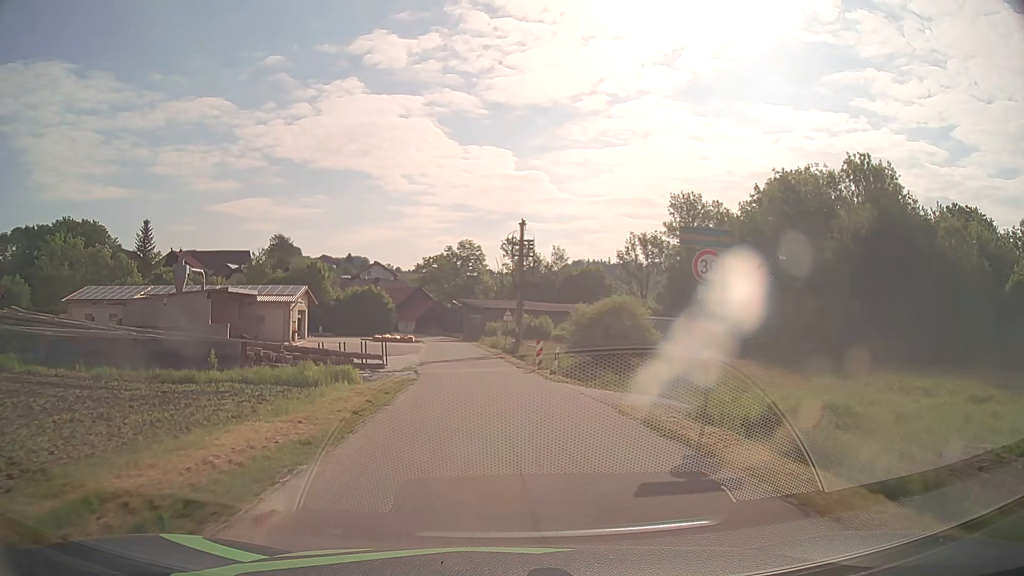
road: unclassified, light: Day
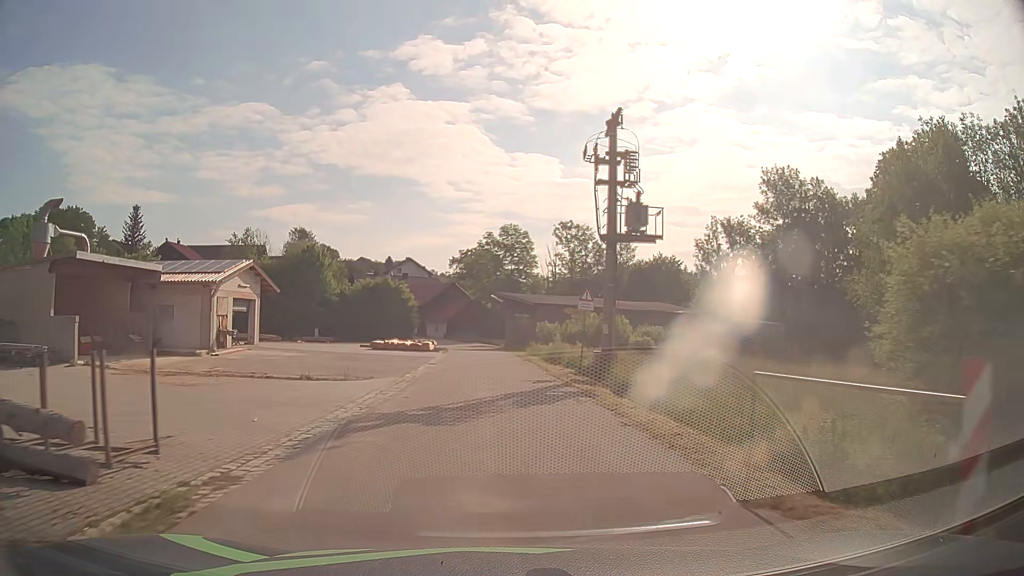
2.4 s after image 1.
(-1.0, +24.3) m; -4°
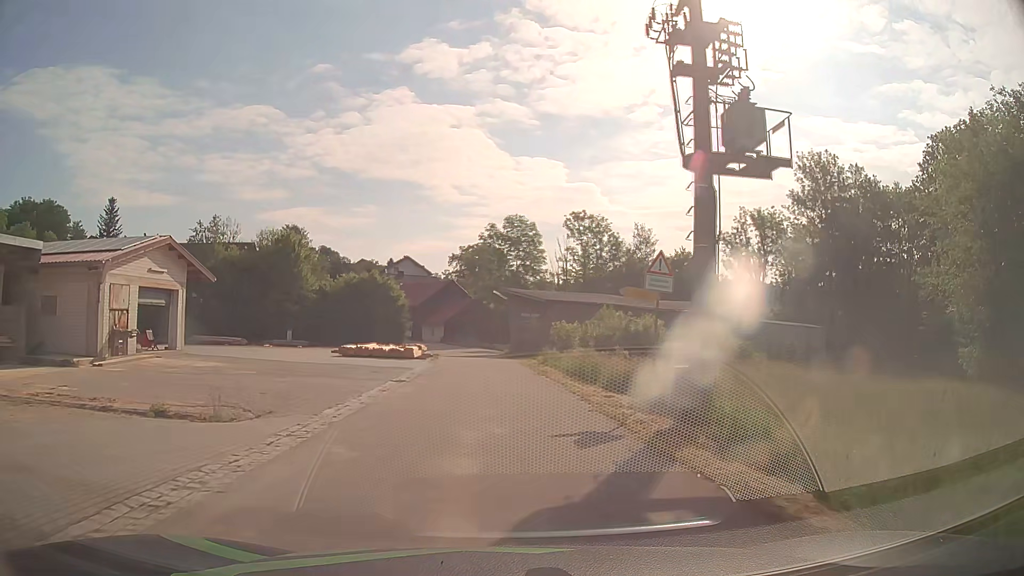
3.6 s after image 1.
(-0.1, +11.1) m; 0°
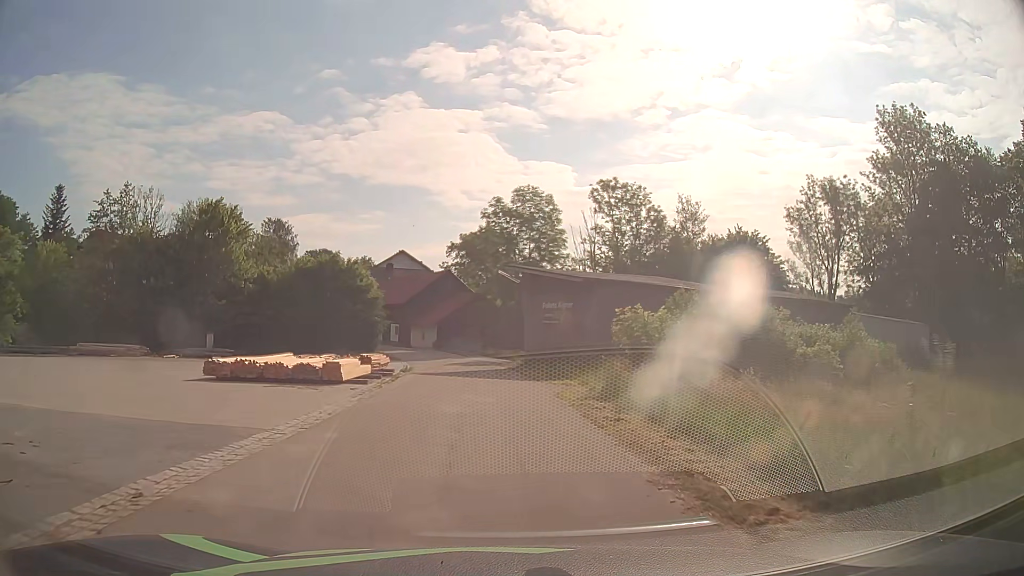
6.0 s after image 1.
(-0.1, +20.0) m; 0°
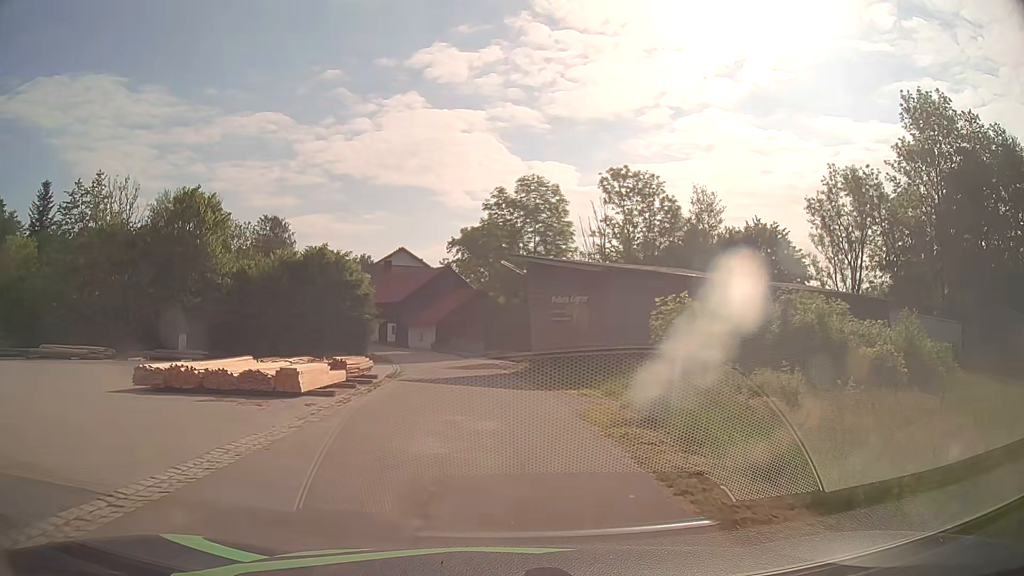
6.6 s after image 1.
(0.0, +4.7) m; -1°
